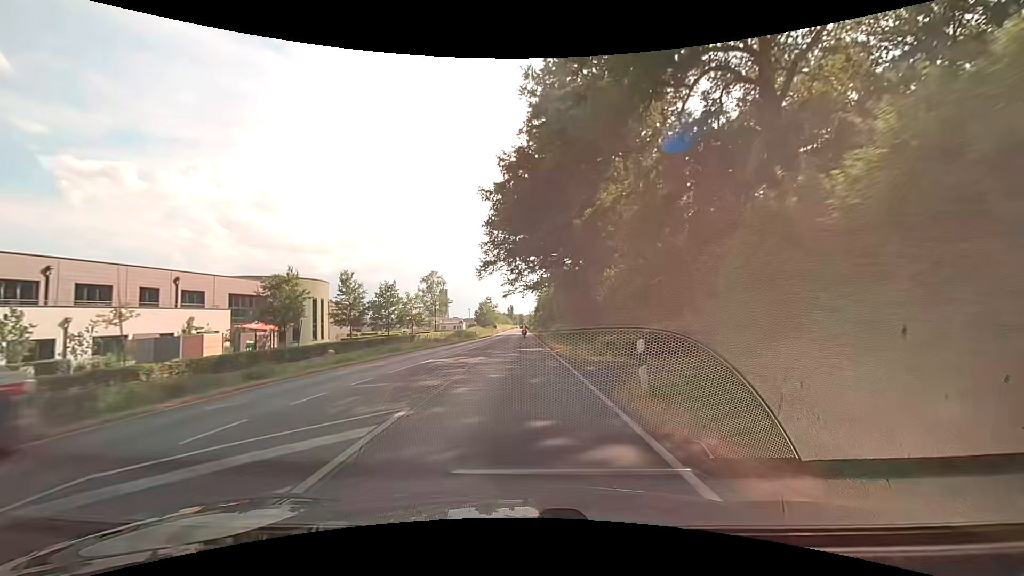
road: secondary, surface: asphalt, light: Day
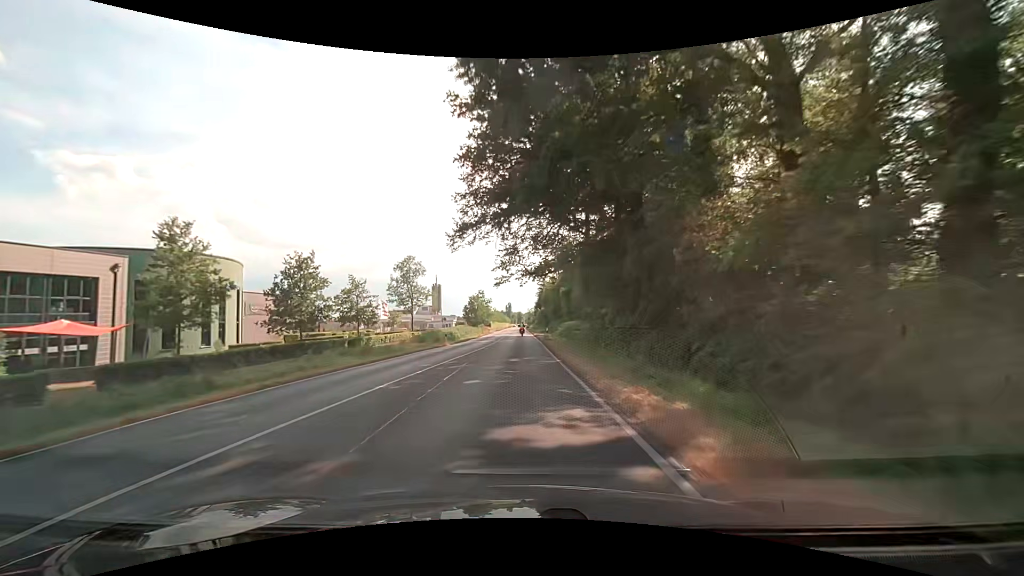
(0.0, +21.5) m; 0°
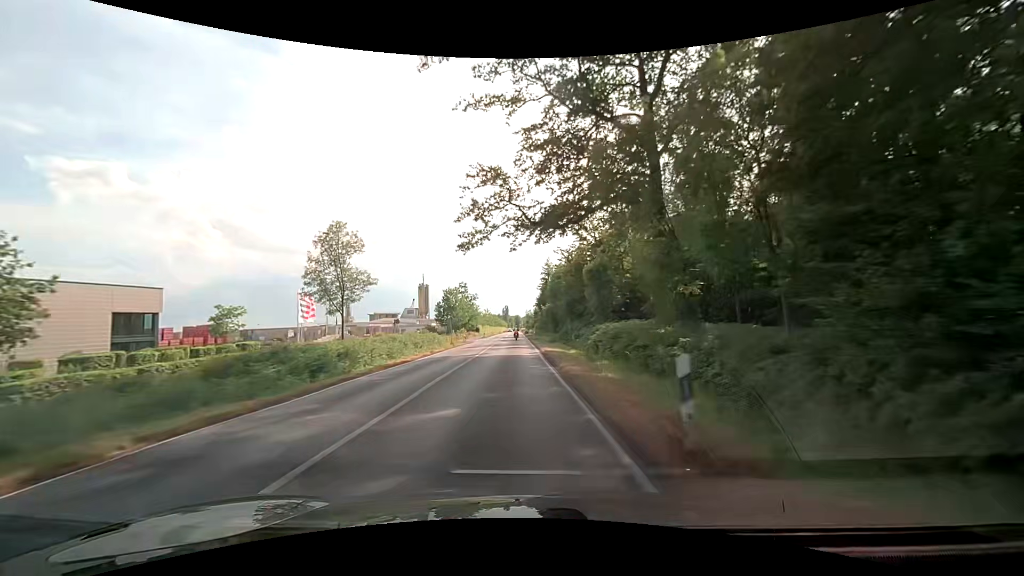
(+0.1, +33.0) m; 0°
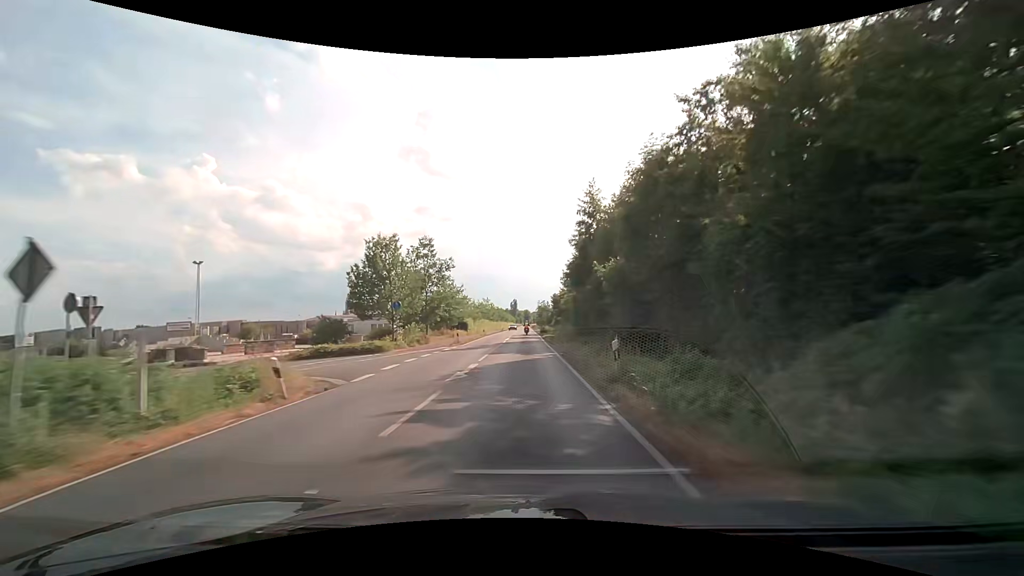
(-0.8, +43.8) m; -1°
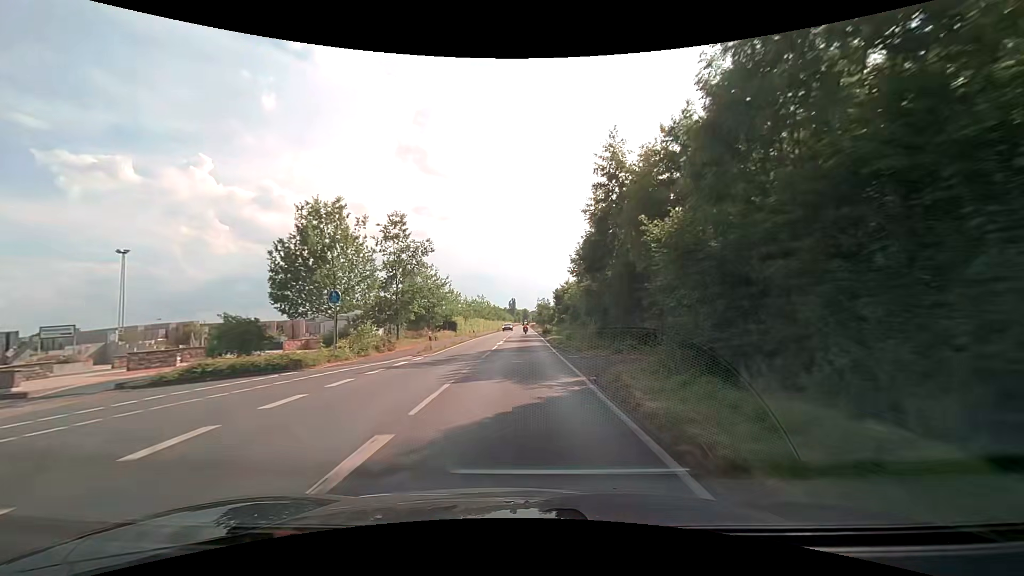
(-0.1, +10.8) m; 0°
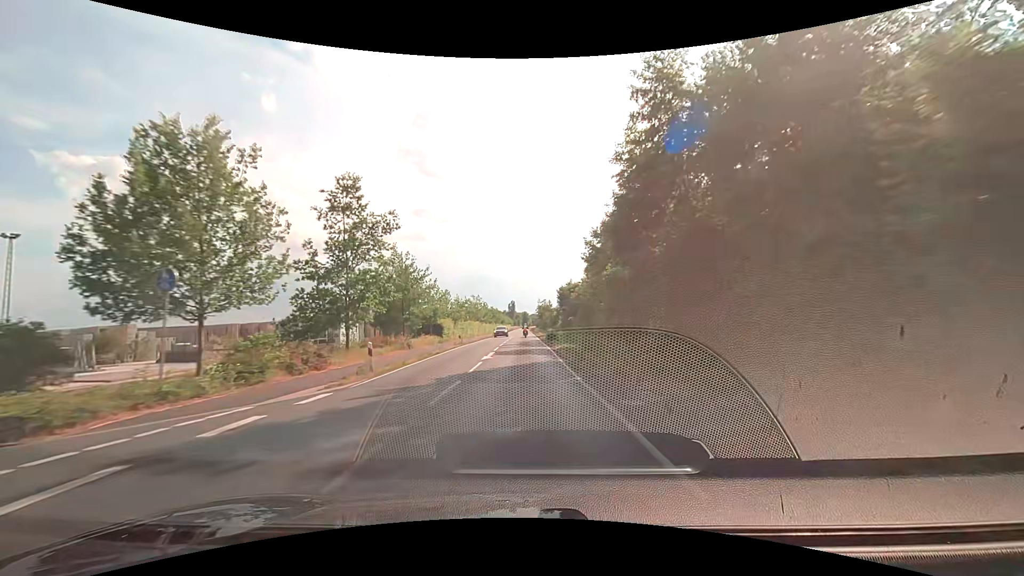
(0.0, +10.7) m; 0°
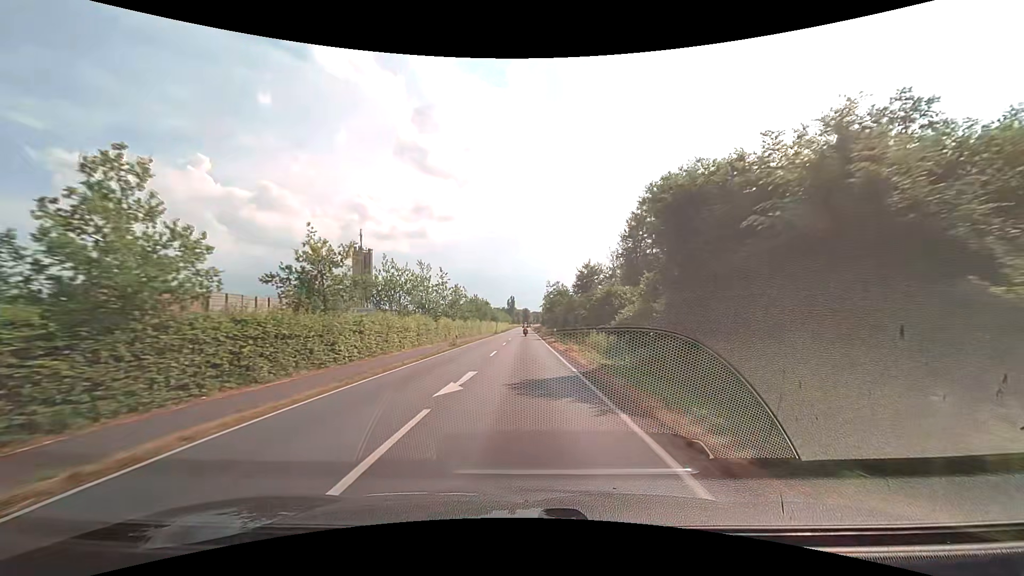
(0.0, +52.9) m; 0°
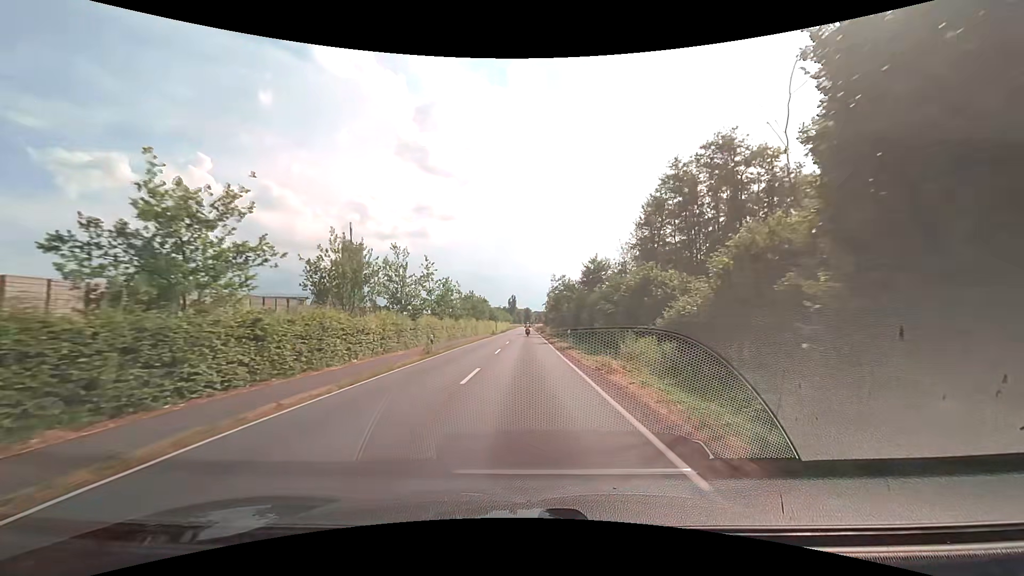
(0.0, +10.5) m; 0°
(0, +10) (0, +20) (0, +30) (0, +40) (0, +50) (0, +60) (0, +70) (0, +80) (0, +90) (0, +100) m
